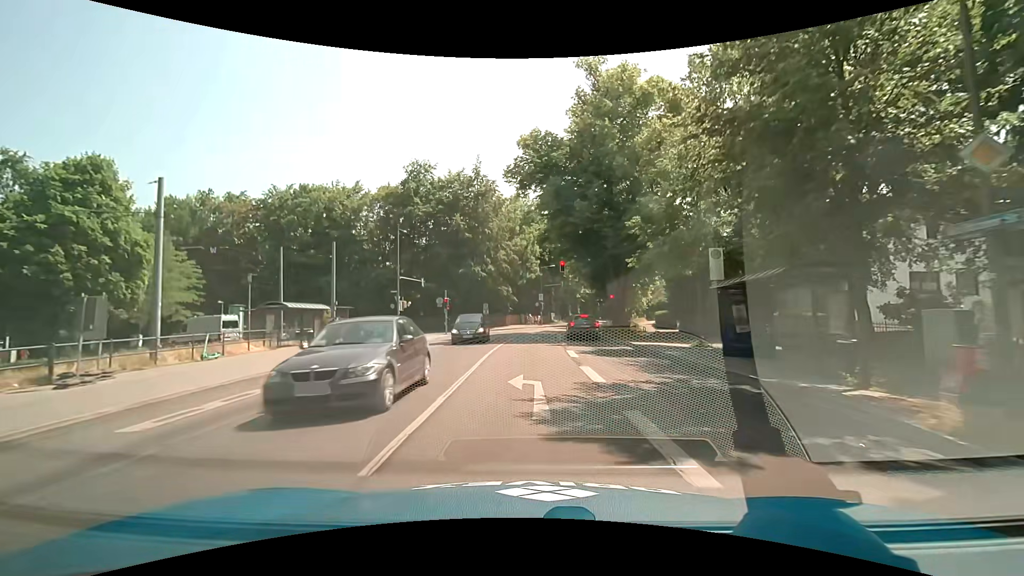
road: secondary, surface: asphalt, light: Day
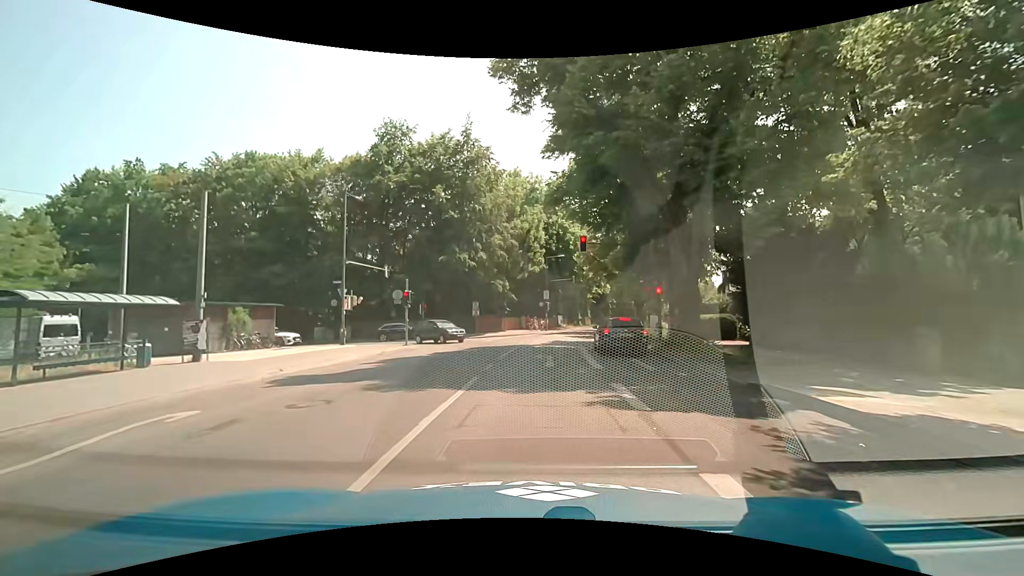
(-0.1, +14.5) m; 0°
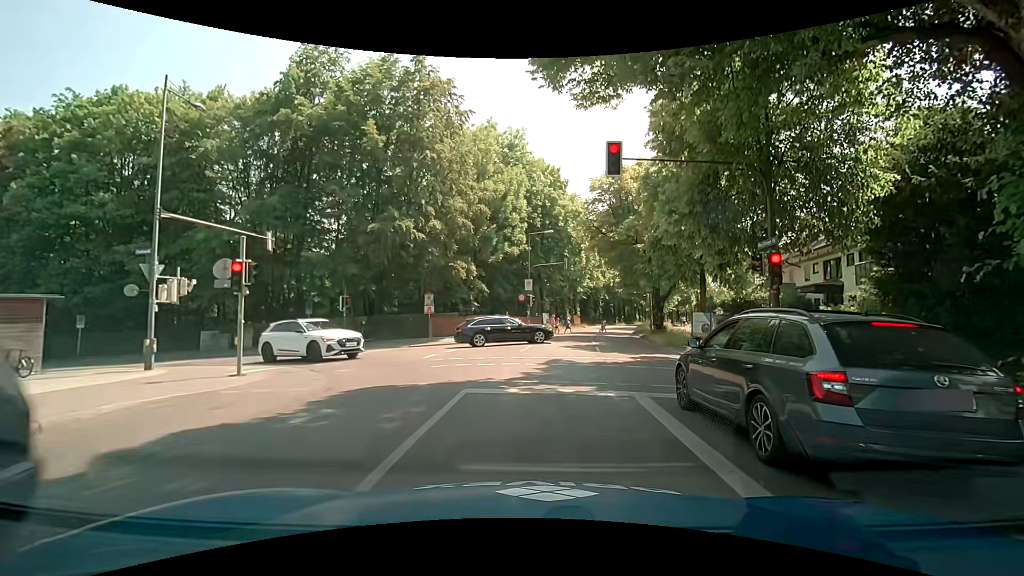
(+0.3, +14.7) m; +2°
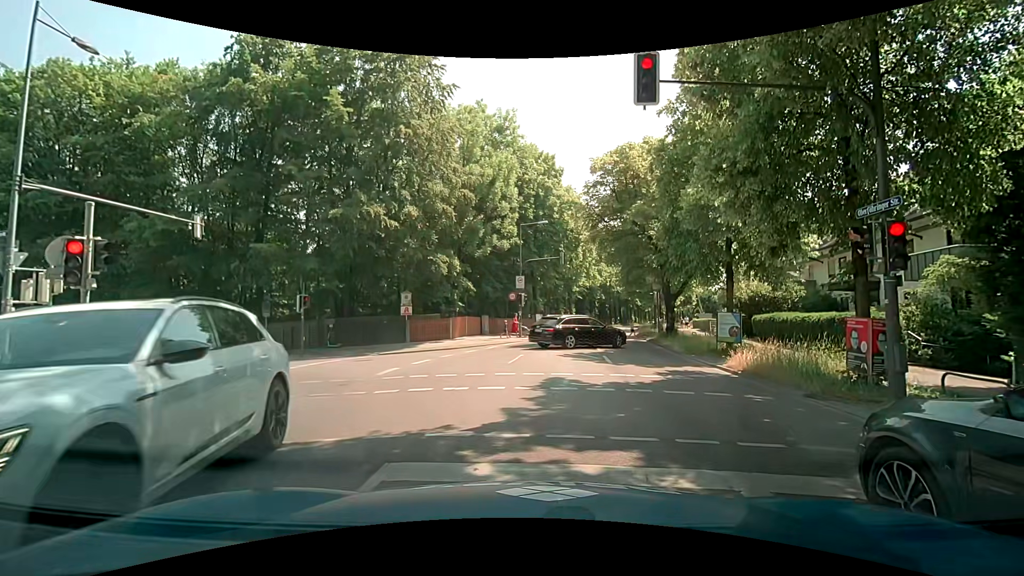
(0.0, +4.4) m; -1°
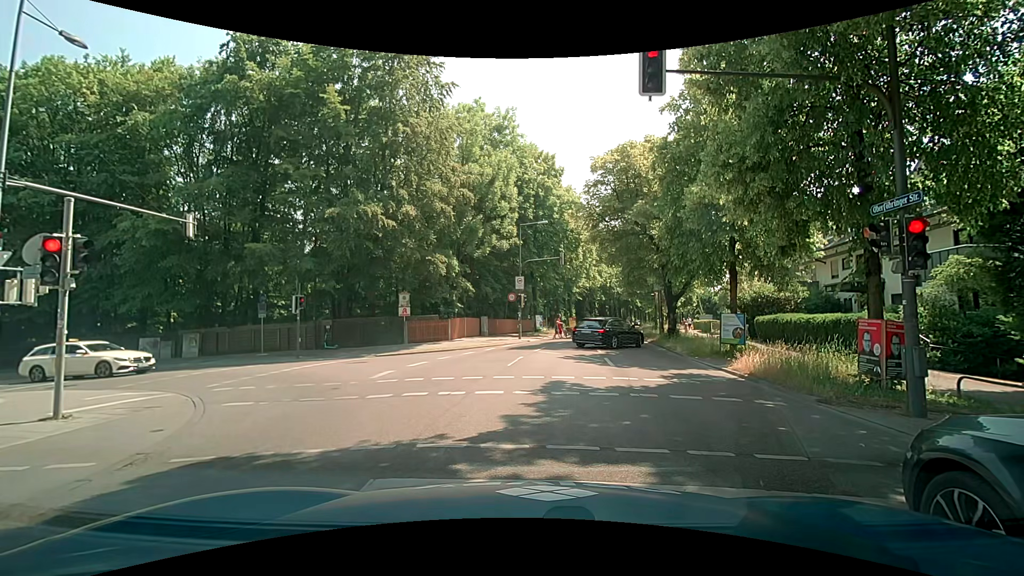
(0.0, +0.5) m; 0°
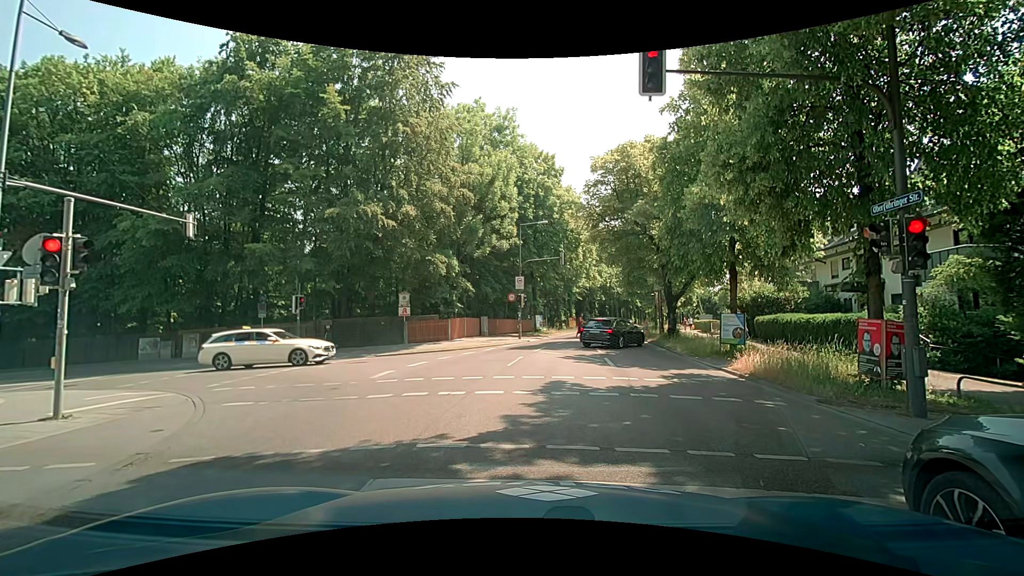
(0.0, 0.0) m; 0°
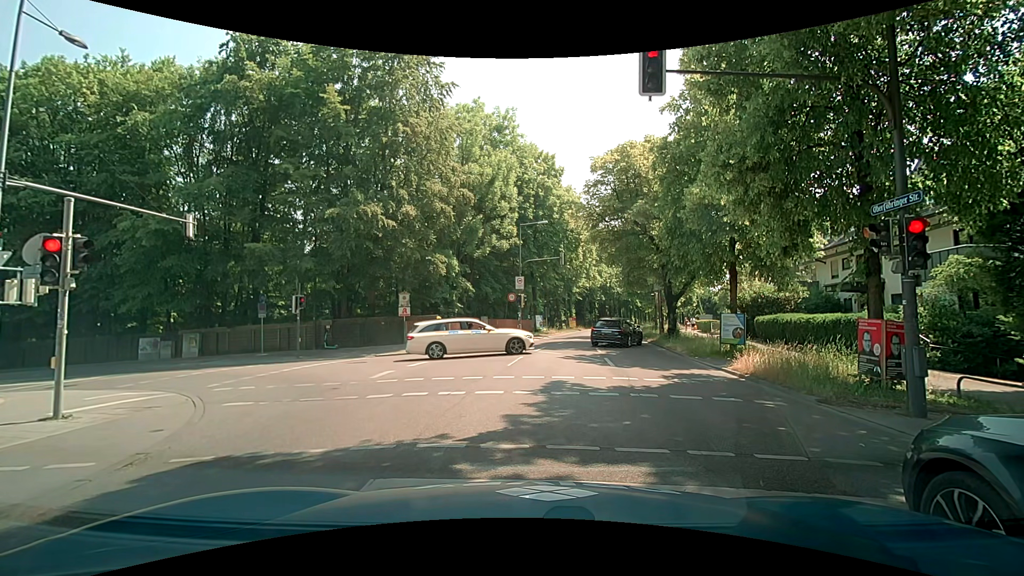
(0.0, 0.0) m; 0°
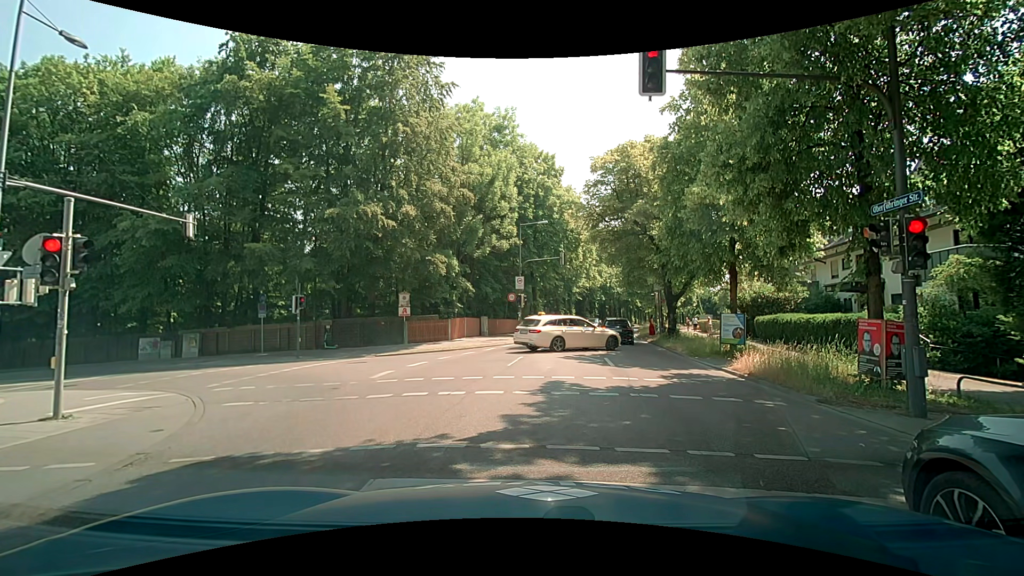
(0.0, 0.0) m; 0°
